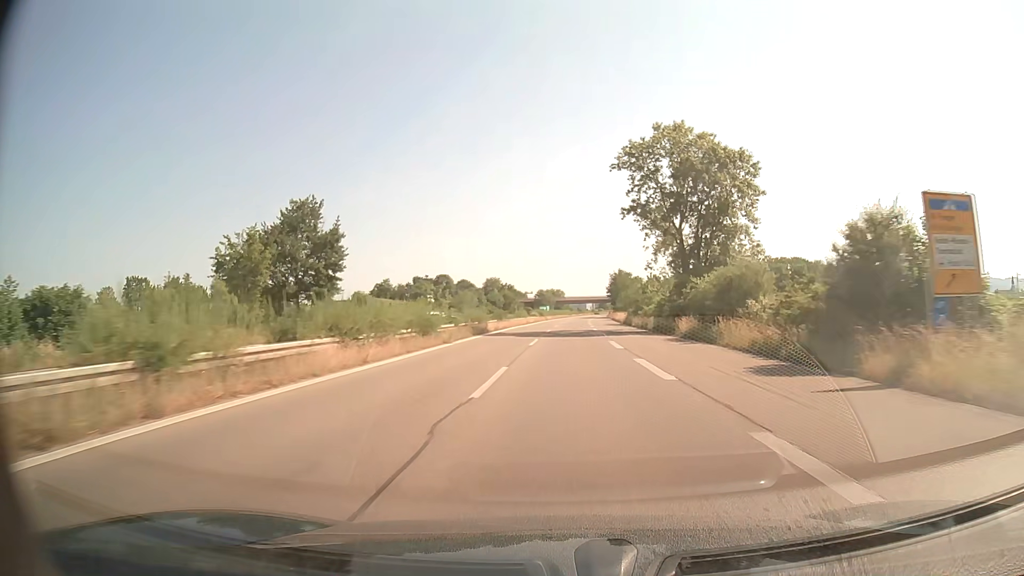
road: trunk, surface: asphalt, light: Day
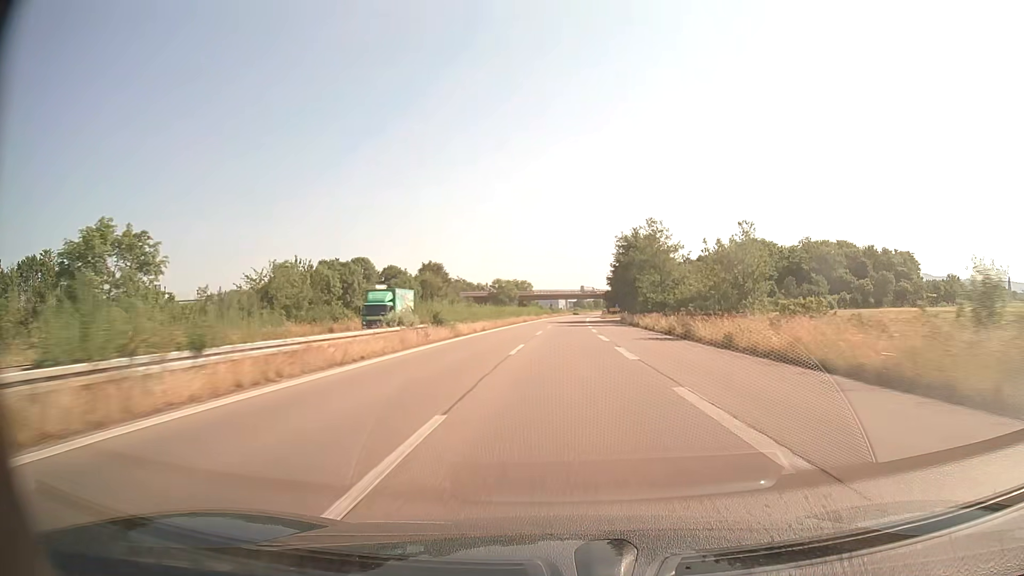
(+1.6, +80.3) m; +2°
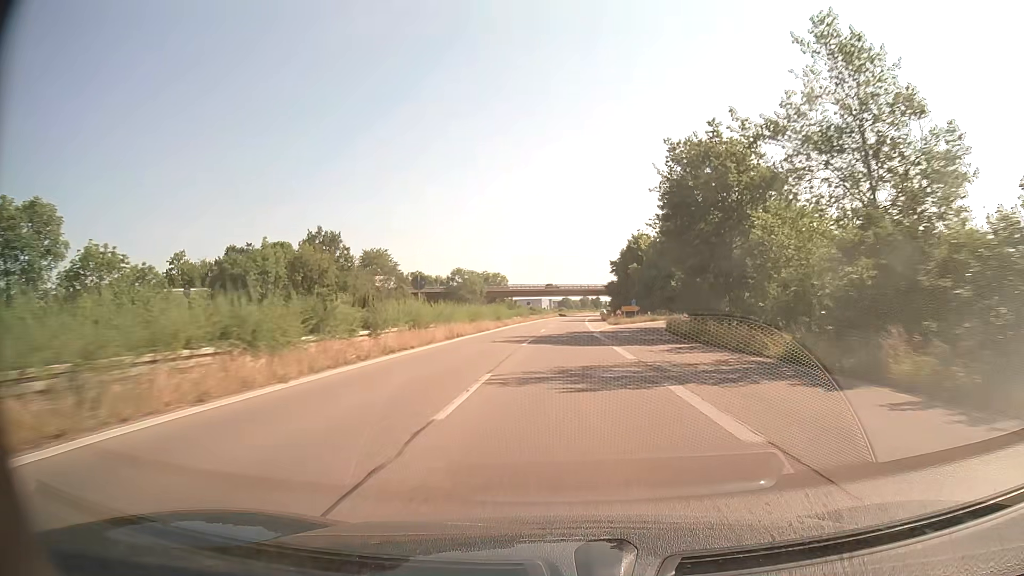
(+0.5, +48.0) m; +1°
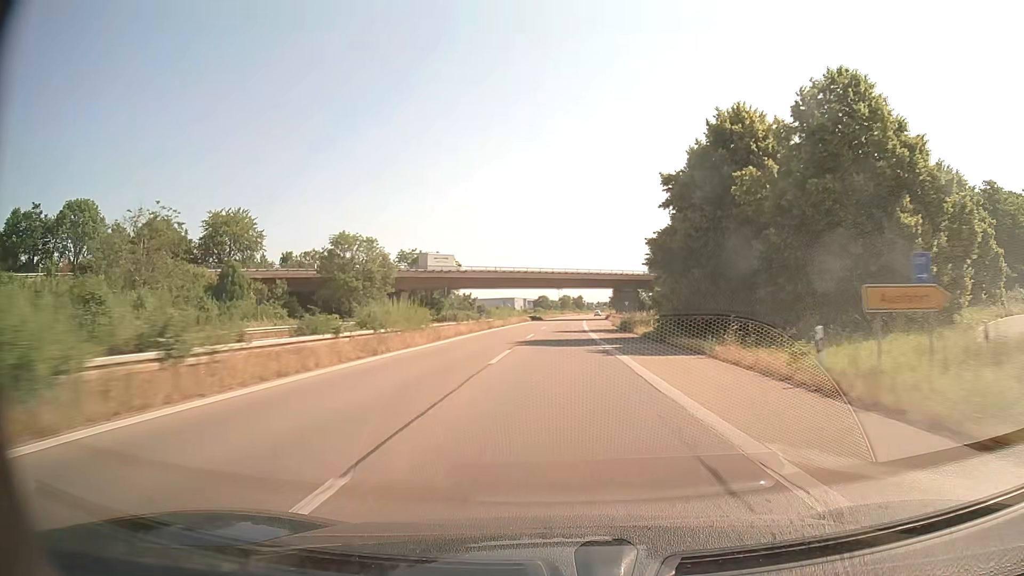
(+1.1, +63.8) m; +2°
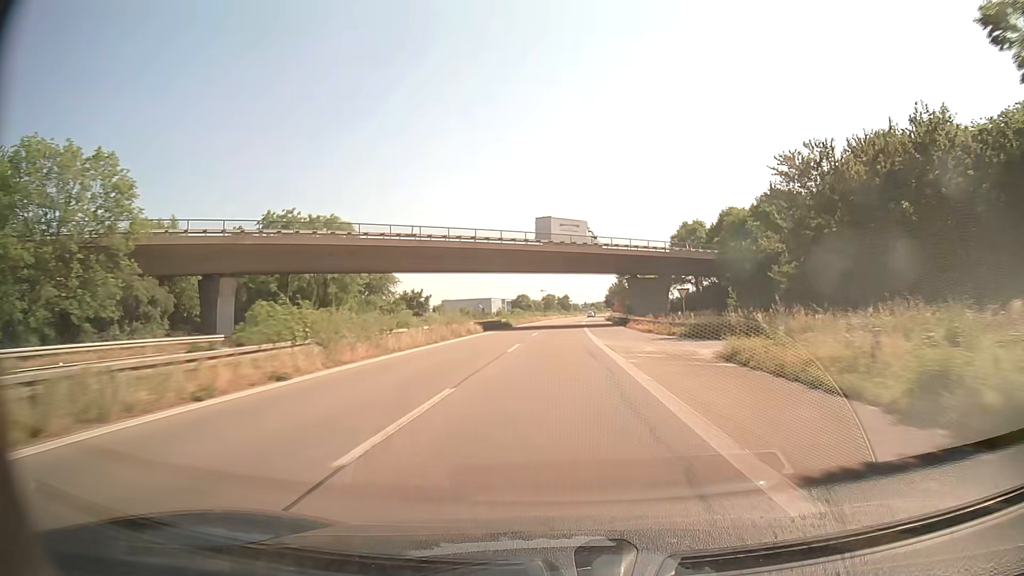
(+0.6, +47.7) m; +1°
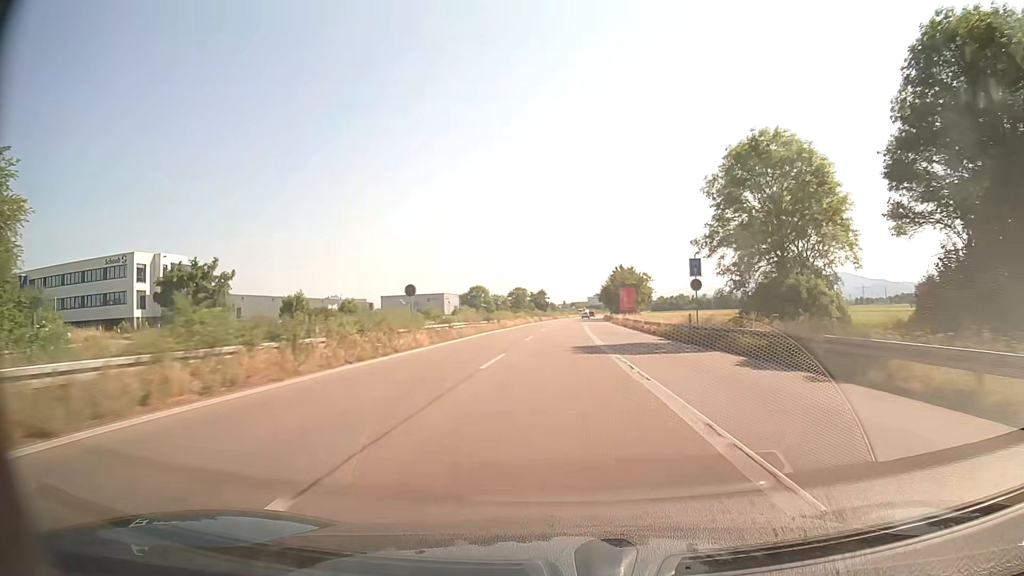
(+1.2, +79.2) m; +2°
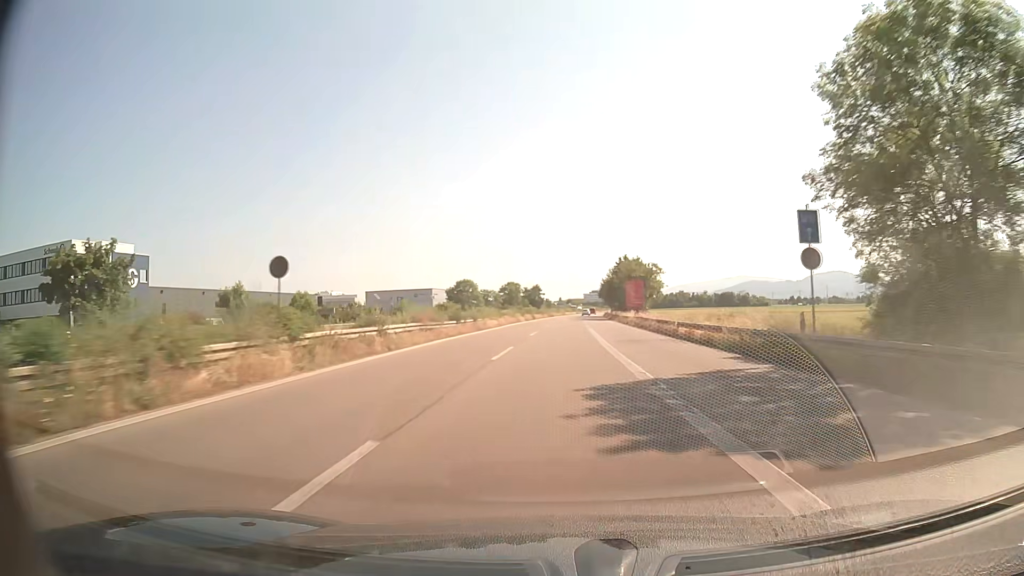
(+0.1, +15.8) m; +1°
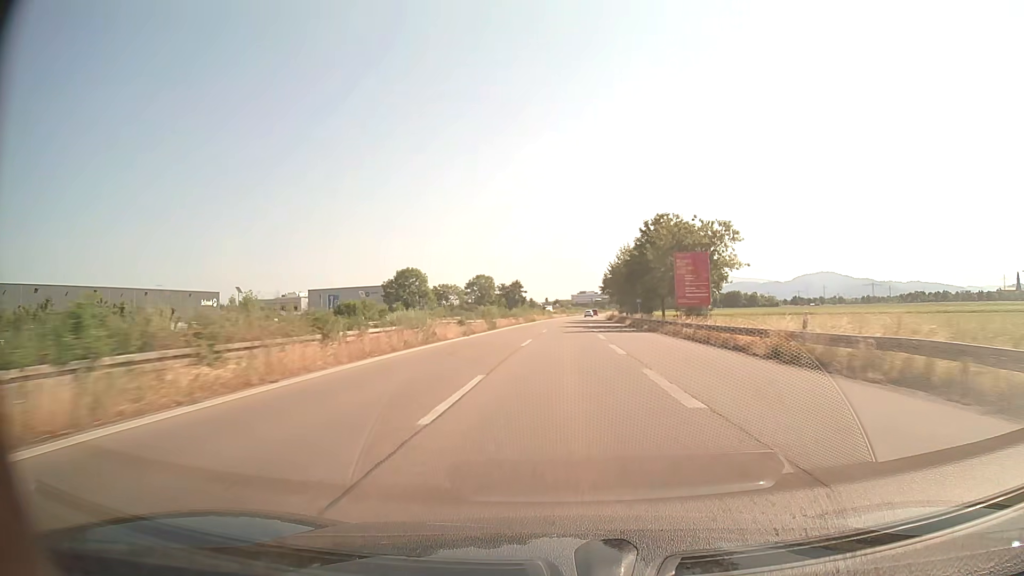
(+0.2, +47.4) m; +1°
(0, +10) (0, +20) (0, +30) (0, +40) (0, +50) (+1, +60) (+1, +70) (+2, +80) (+2, +90) (+3, +100) m
